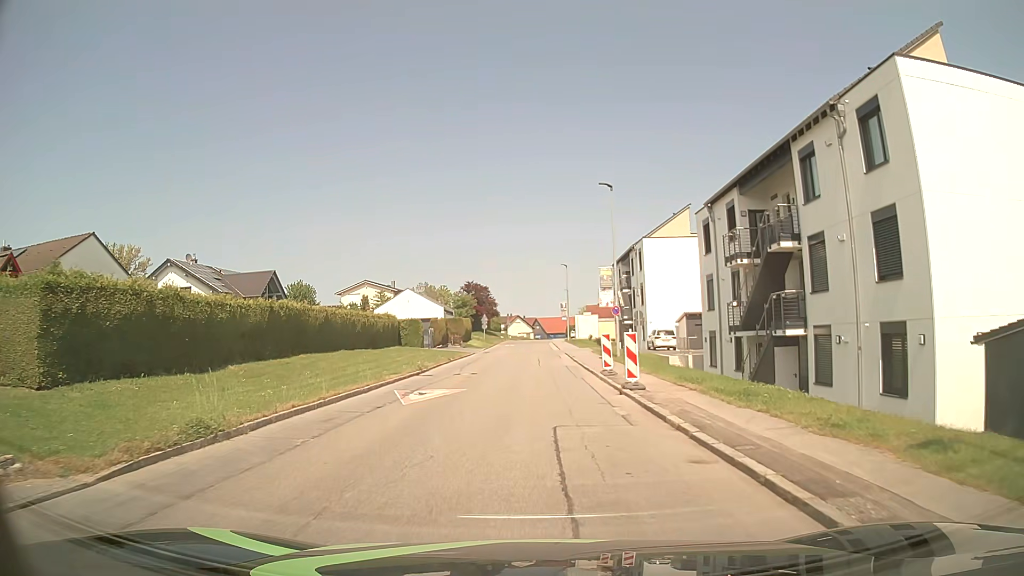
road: tertiary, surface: asphalt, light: Day
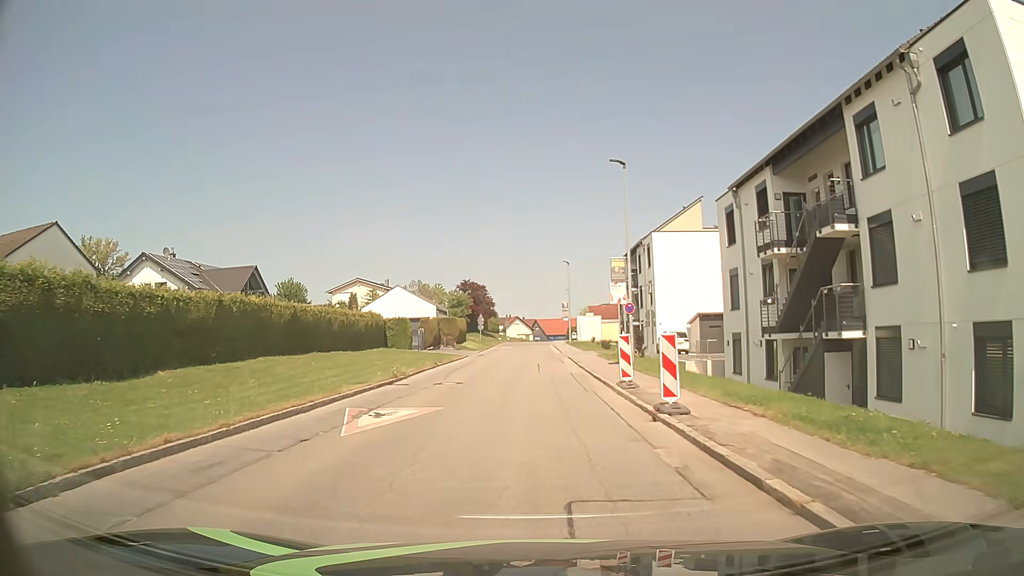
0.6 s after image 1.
(0.0, +4.5) m; 0°
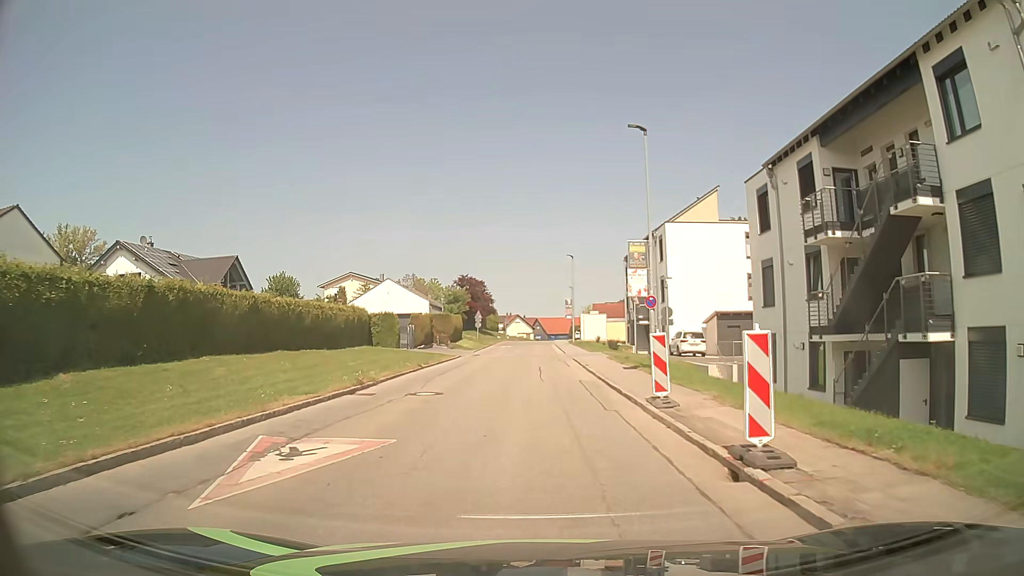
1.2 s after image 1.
(0.0, +4.5) m; 0°
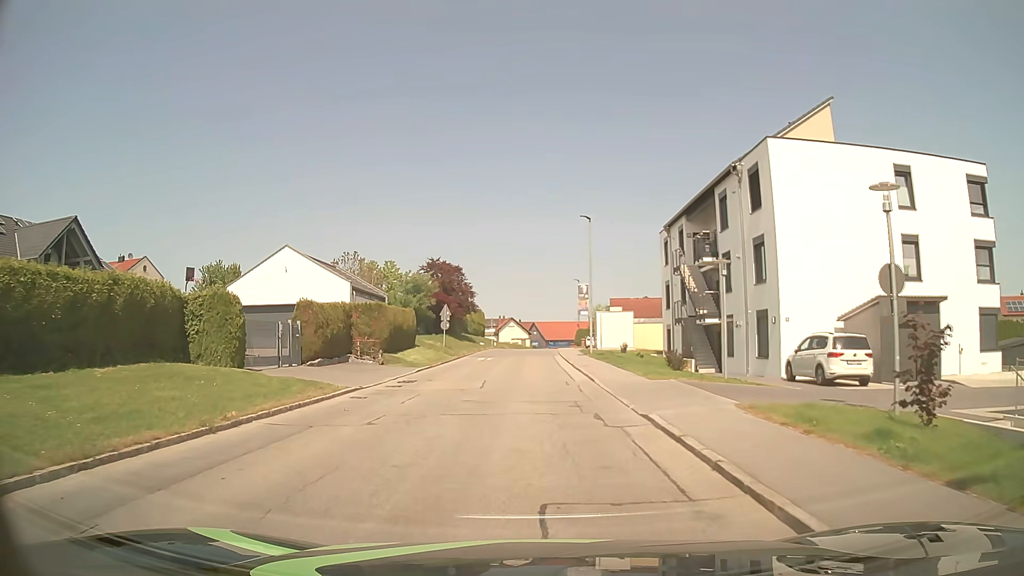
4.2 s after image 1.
(-0.1, +22.2) m; 0°
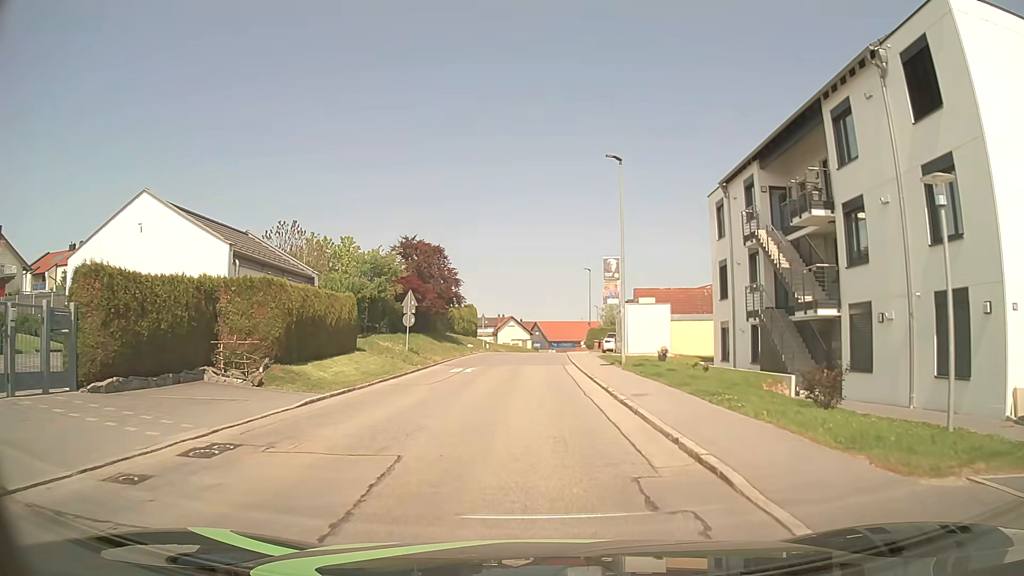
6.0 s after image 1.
(0.0, +13.3) m; -1°
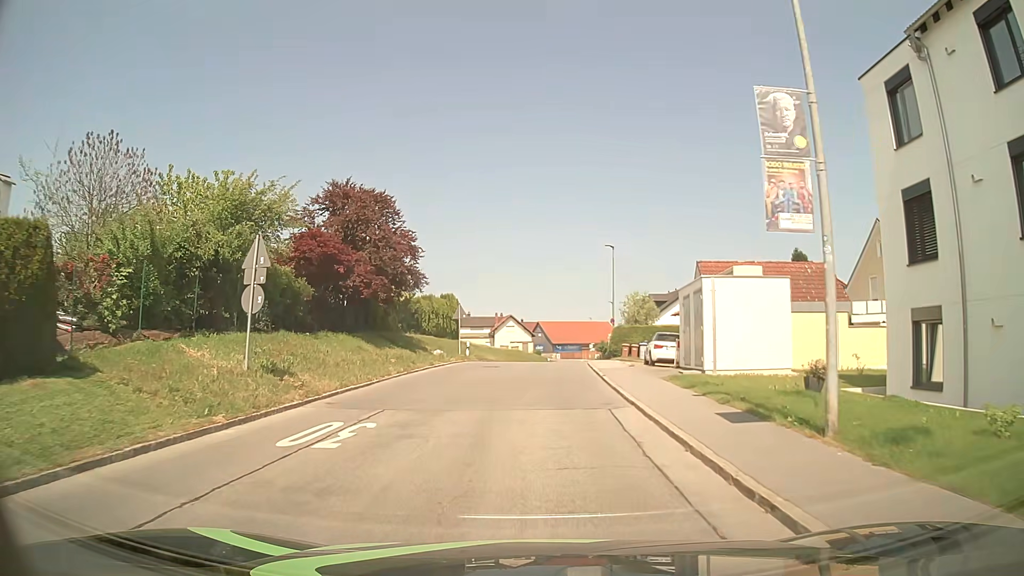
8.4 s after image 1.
(+0.3, +17.8) m; +1°
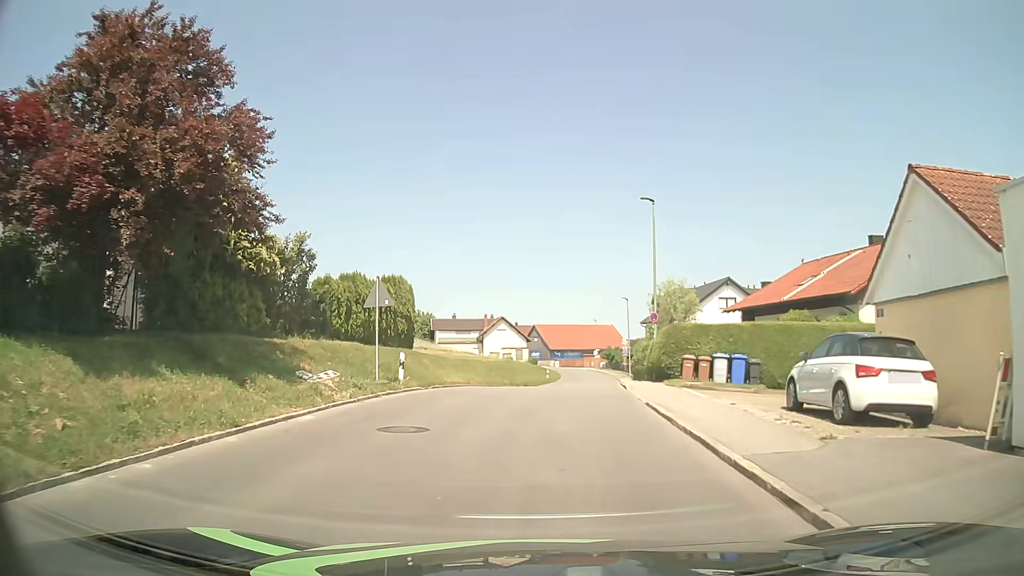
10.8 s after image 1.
(0.0, +17.8) m; 0°
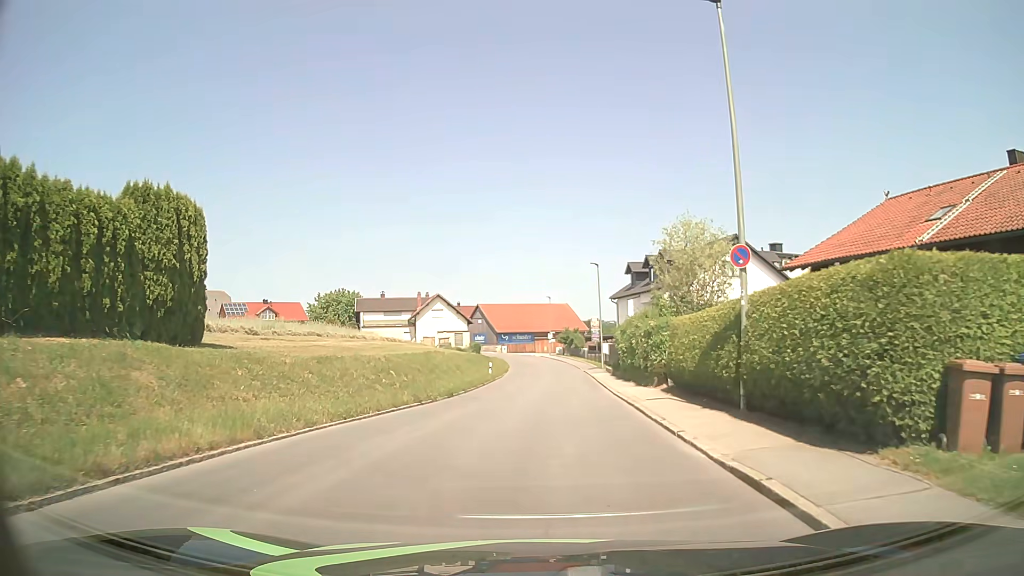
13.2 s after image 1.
(+0.5, +17.9) m; +5°
(0, +10) (0, +20) (+1, +30) (+1, +40) (+1, +50) (+1, +60) (+1, +70) (0, +80) (-1, +90) (-4, +99) m
